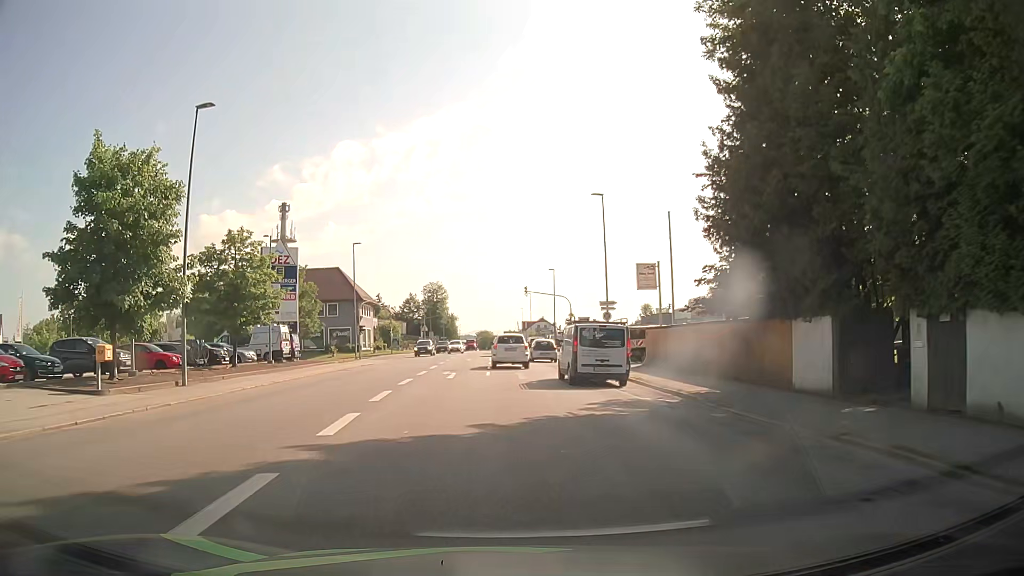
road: tertiary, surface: asphalt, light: Day
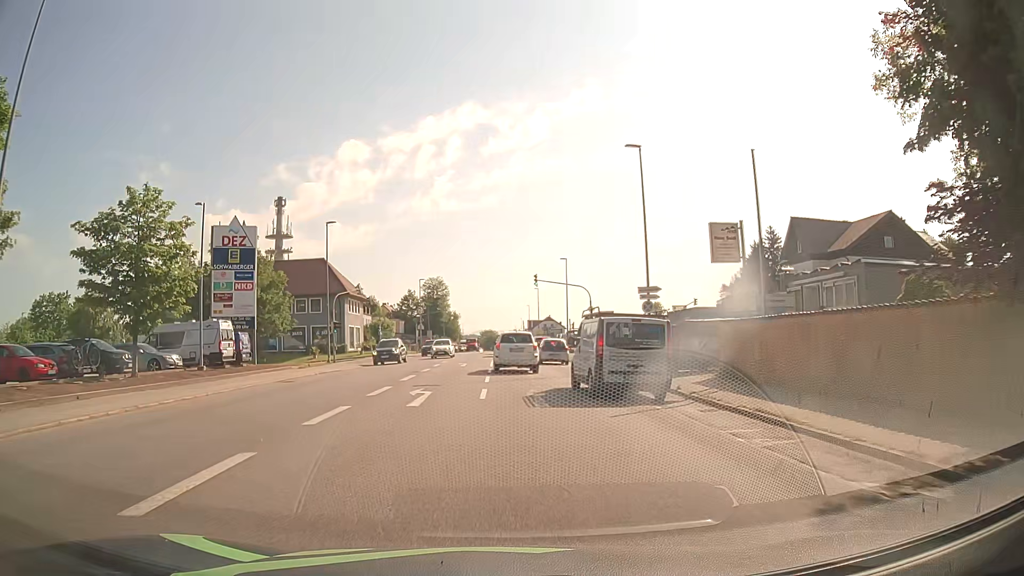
(0.0, +10.6) m; 0°
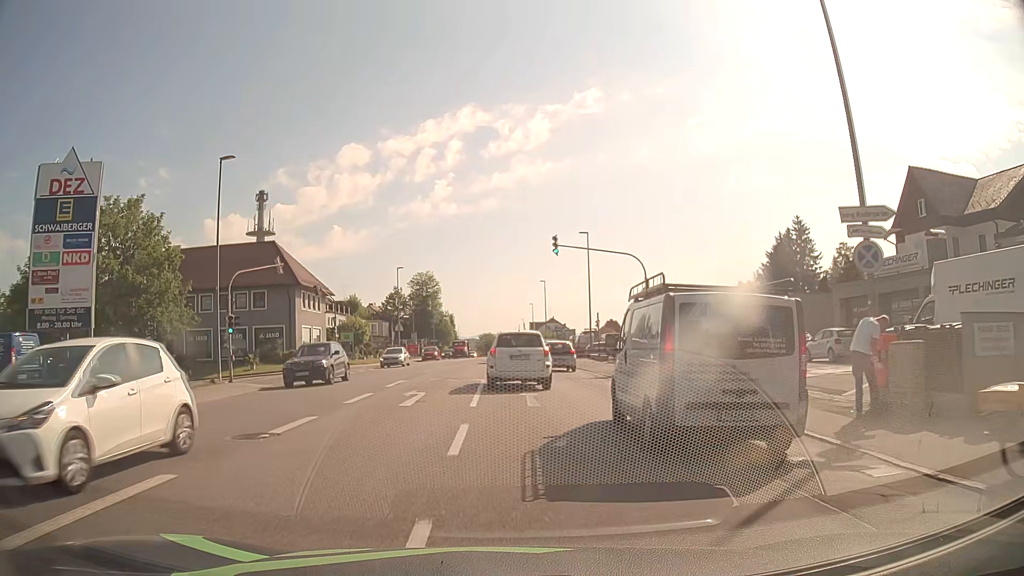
(-0.1, +19.6) m; 0°
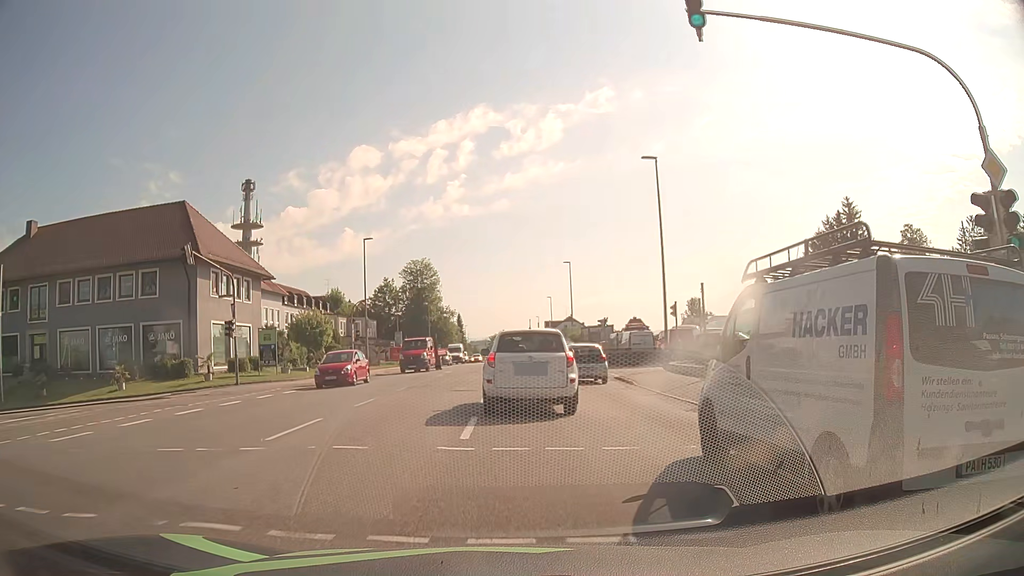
(-0.1, +22.8) m; -1°
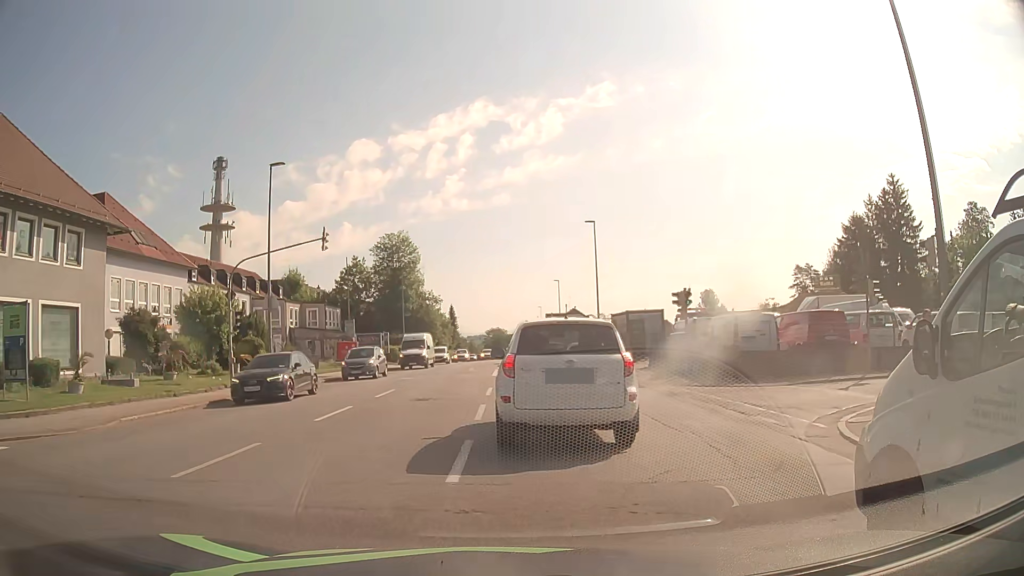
(+0.1, +21.3) m; 0°
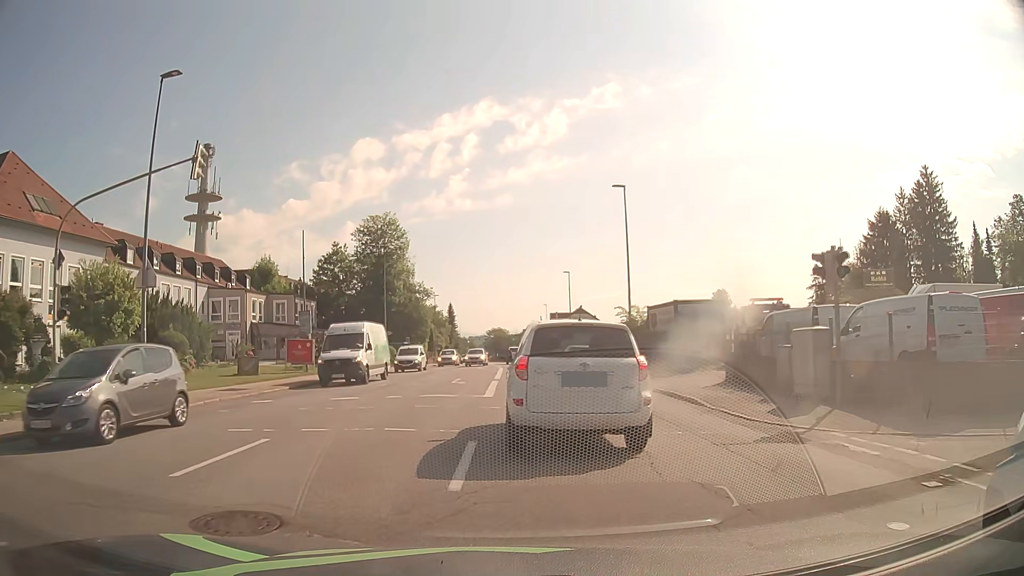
(+0.1, +12.0) m; +1°
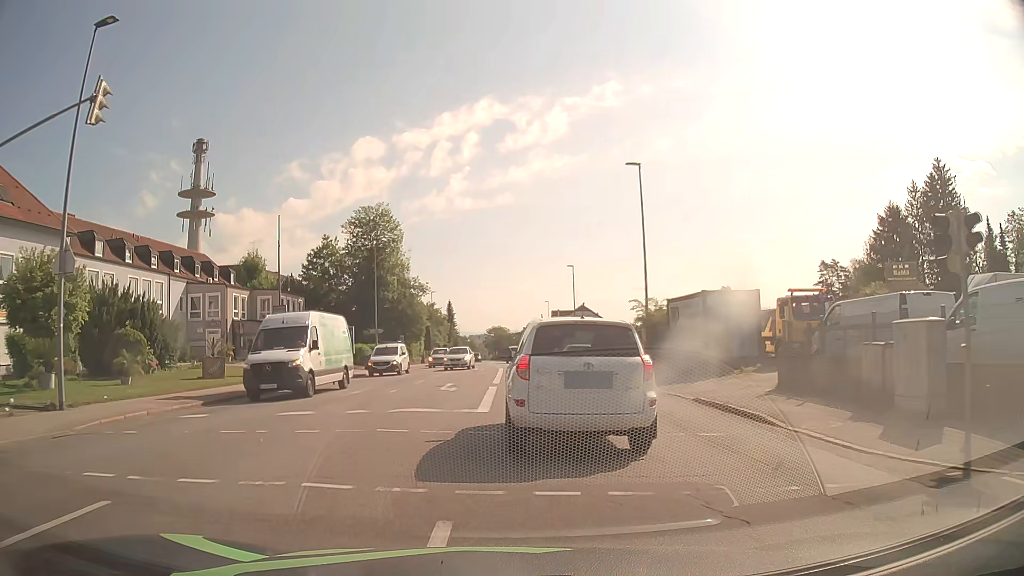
(0.0, +4.6) m; 0°
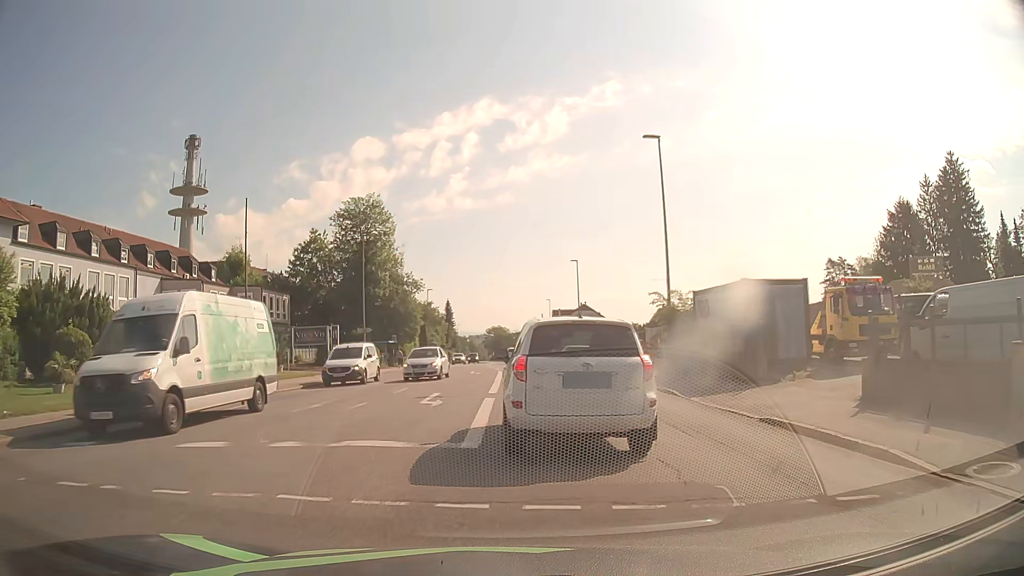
(0.0, +4.7) m; 0°
(0, +10) (0, +20) (0, +30) (0, +40) (0, +50) (0, +60) (0, +70) (0, +80) (0, +90) (+1, +100) m
